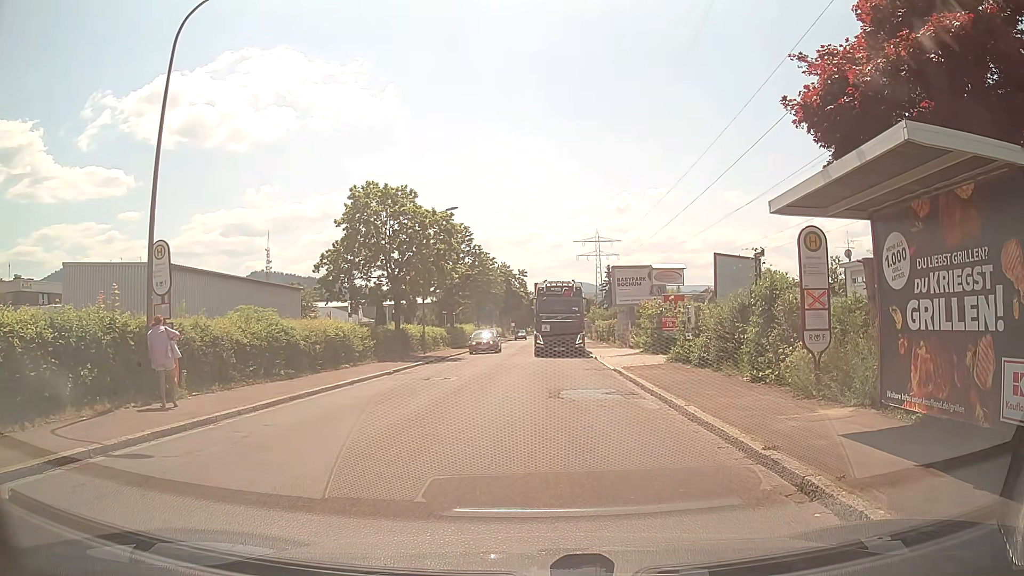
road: unclassified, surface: asphalt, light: Day
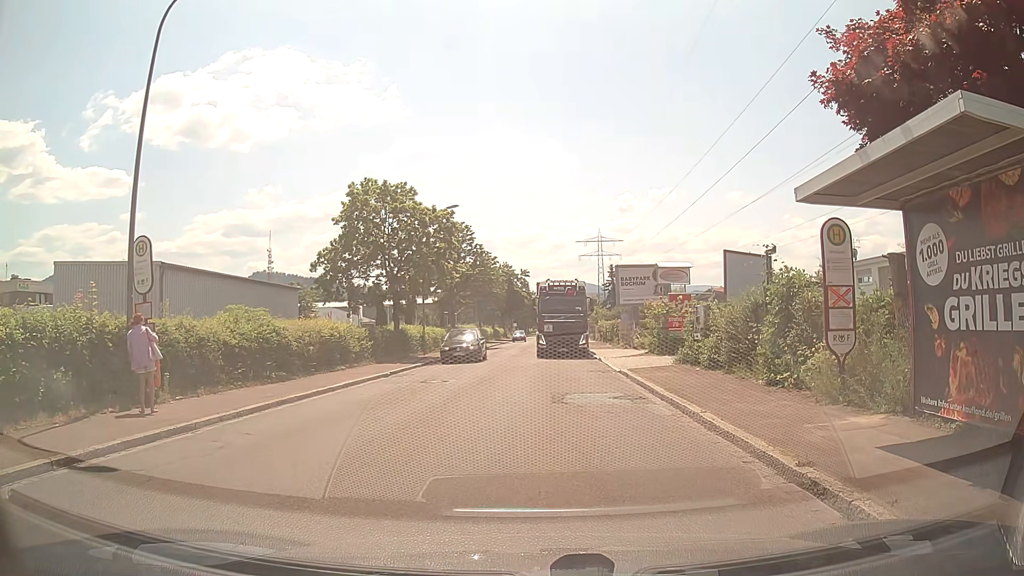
(0.0, +0.9) m; 0°
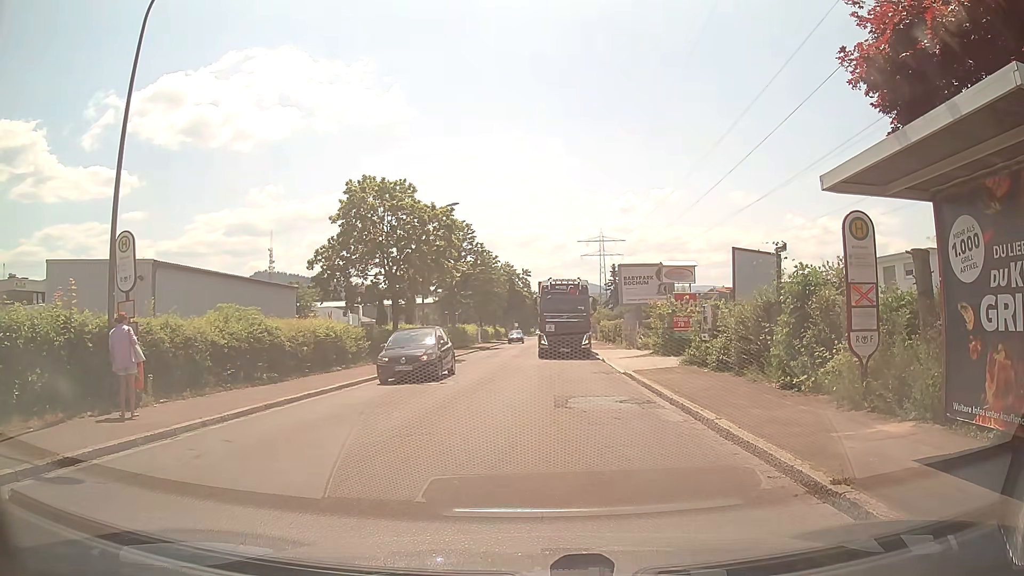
(0.0, +0.7) m; 0°
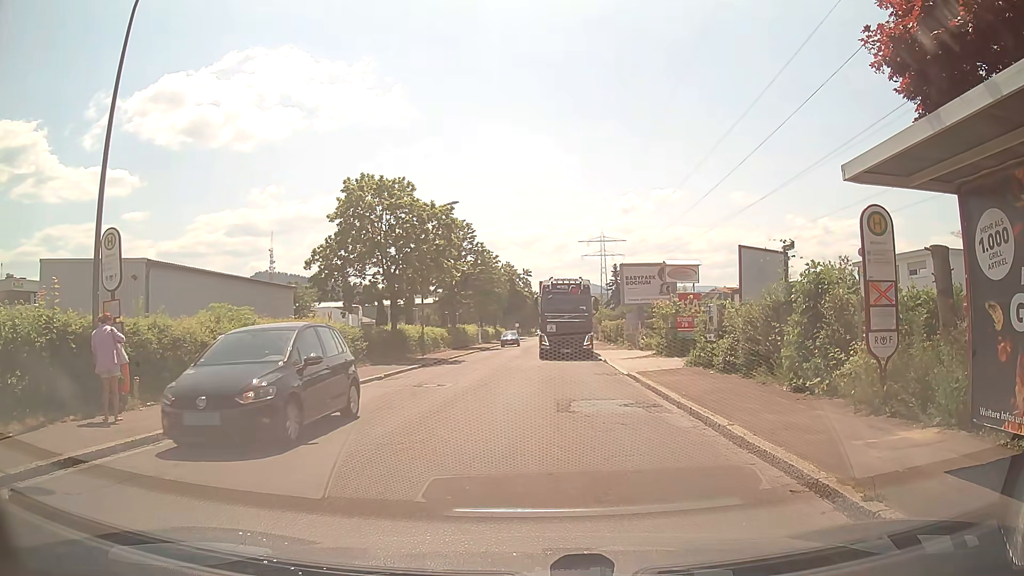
(0.0, +0.5) m; 0°
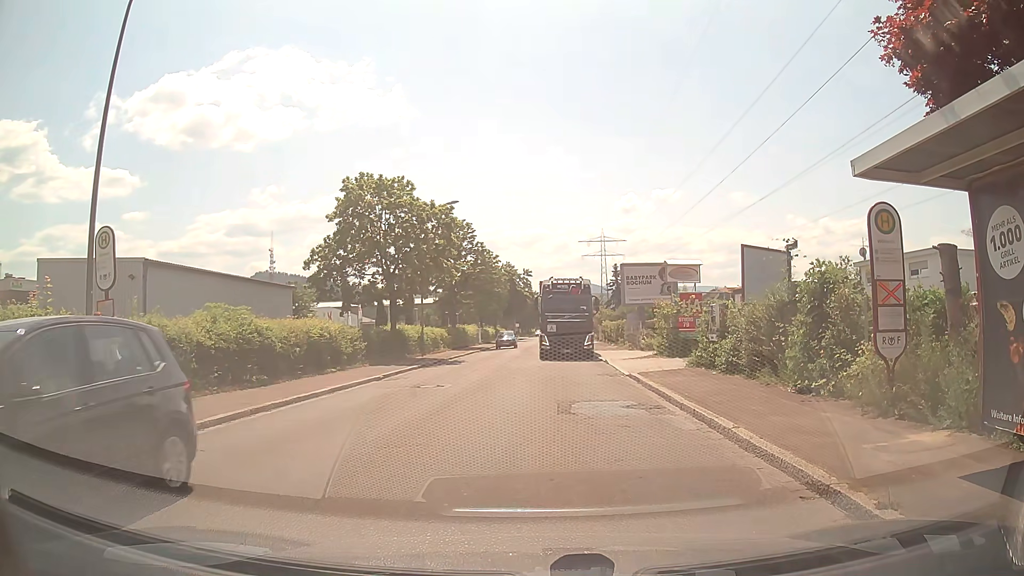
(0.0, +0.2) m; 0°
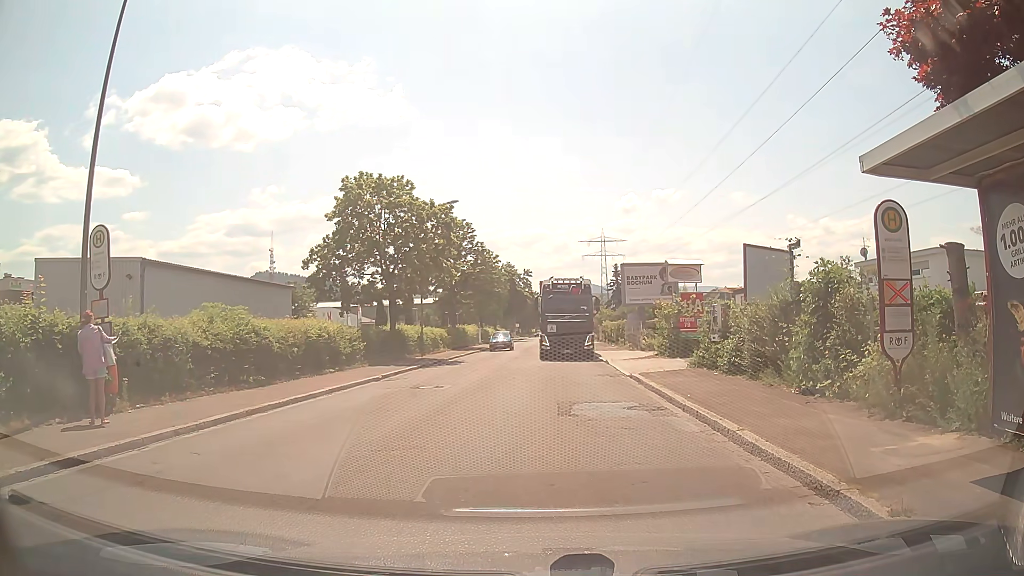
(0.0, +0.2) m; 0°
